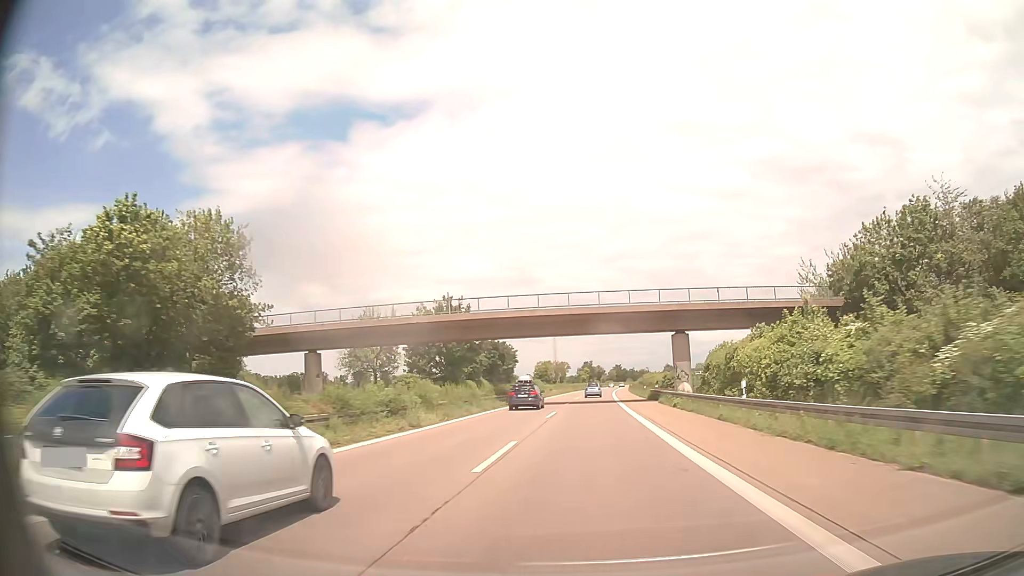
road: trunk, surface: asphalt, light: Day
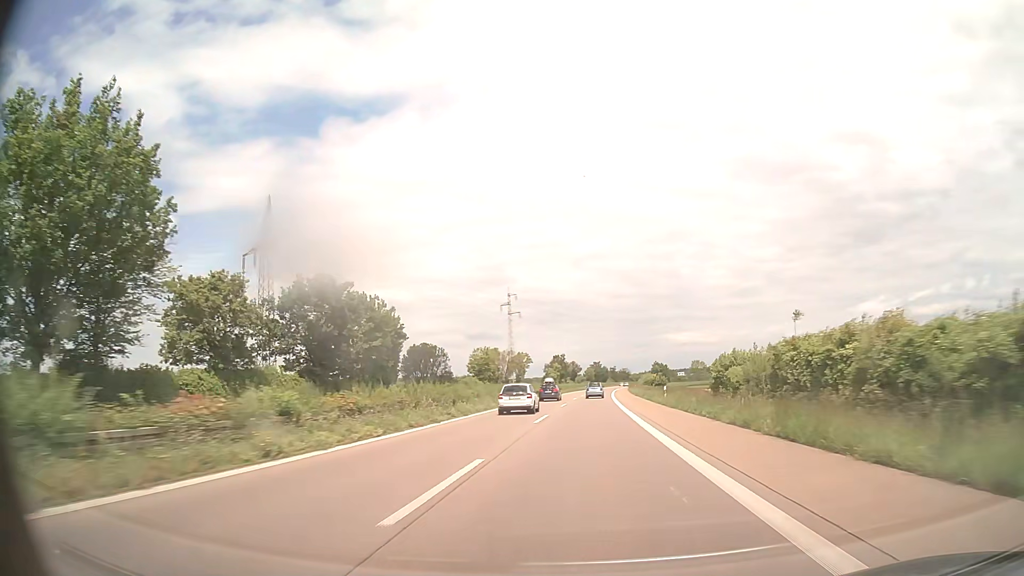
(+1.6, +76.5) m; +2°
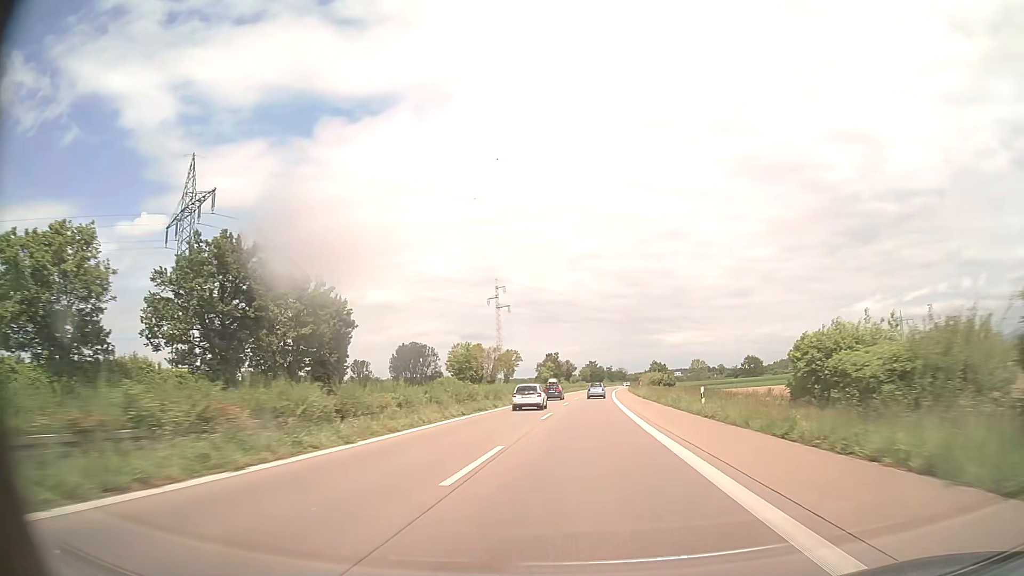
(0.0, +15.1) m; 0°
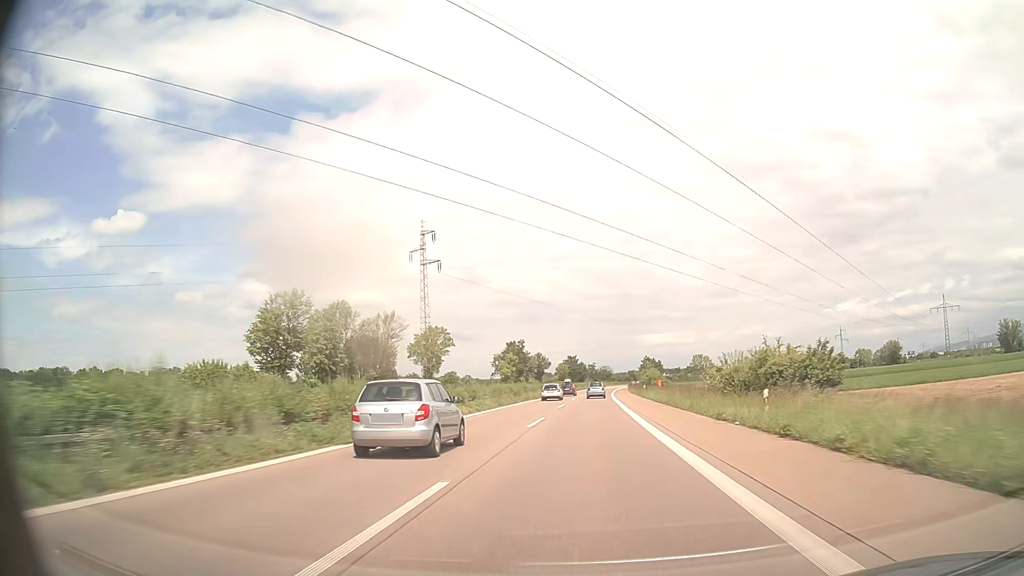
(+1.0, +60.2) m; +2°
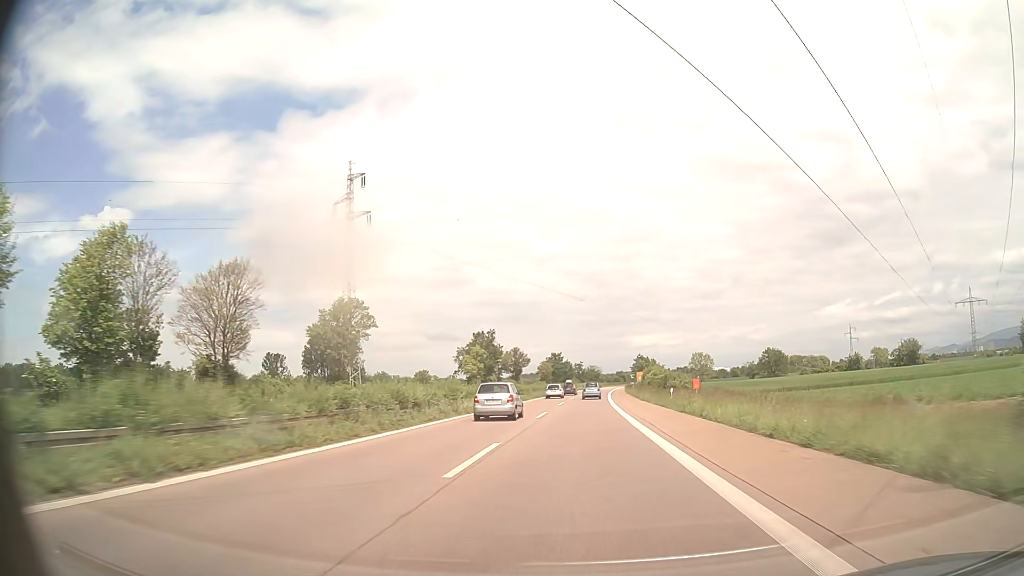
(+0.3, +29.9) m; +1°
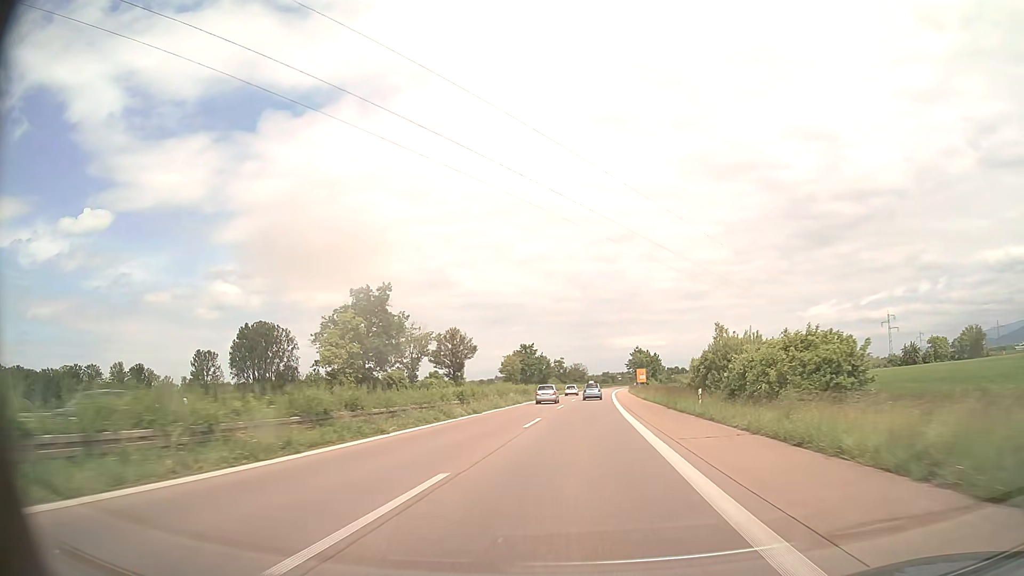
(+0.8, +59.6) m; +1°
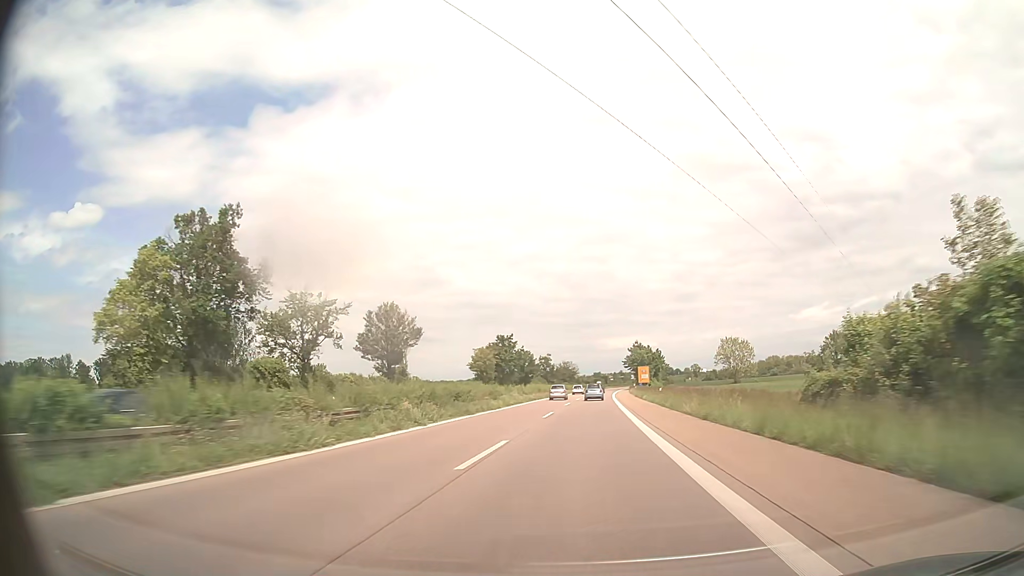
(+0.3, +29.7) m; +1°
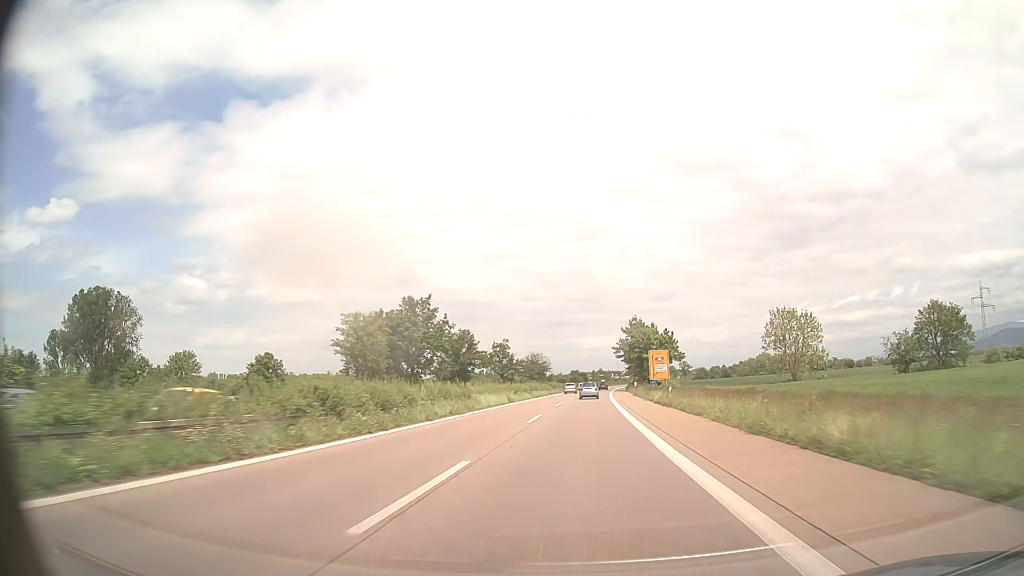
(+1.1, +59.3) m; +2°
(0, +10) (0, +20) (0, +30) (0, +40) (0, +50) (+1, +60) (+1, +70) (+1, +80) (+2, +90) (+2, +100) m
